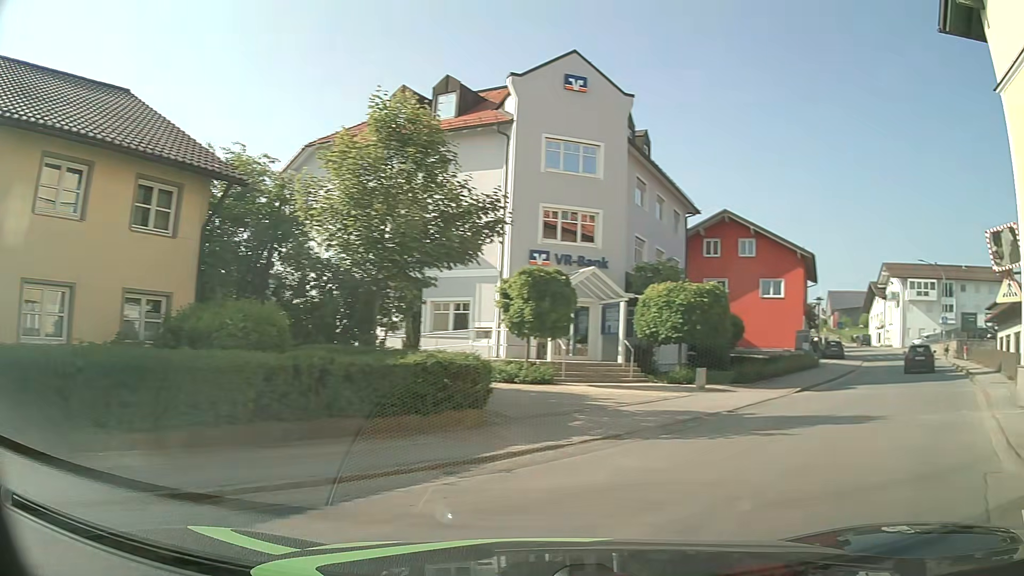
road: tertiary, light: Day
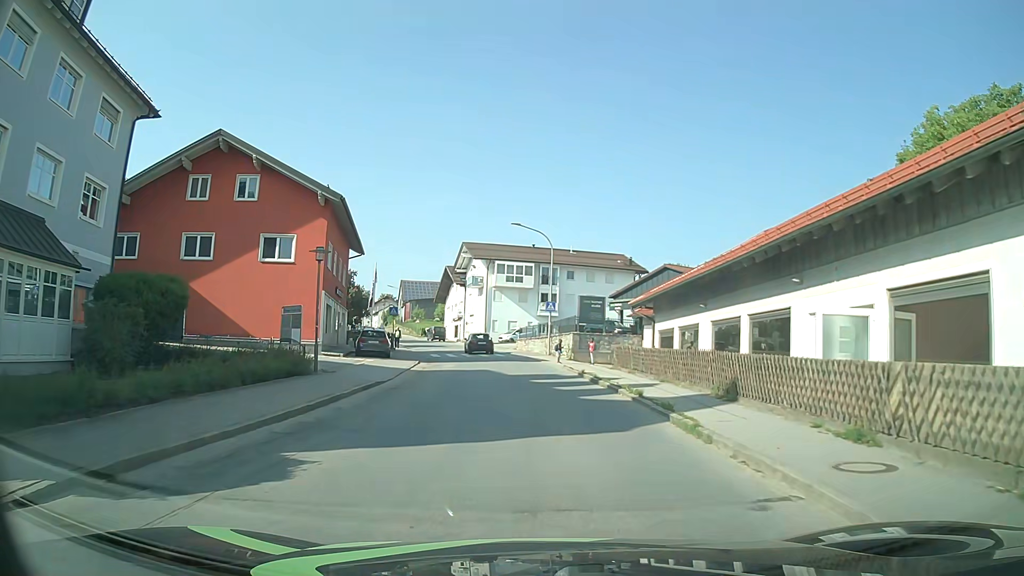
(+8.7, +15.7) m; +38°
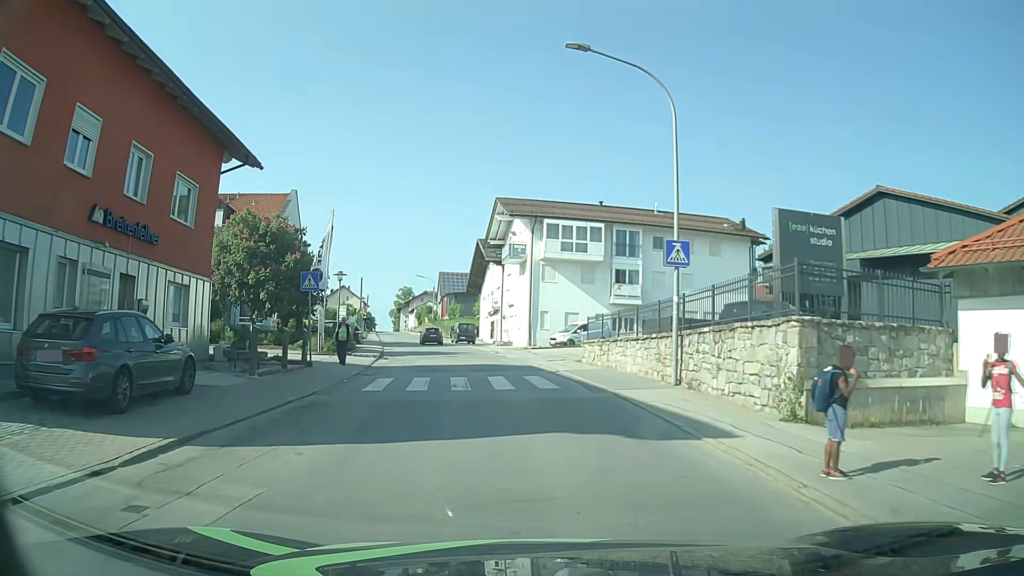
(-1.0, +26.4) m; -5°
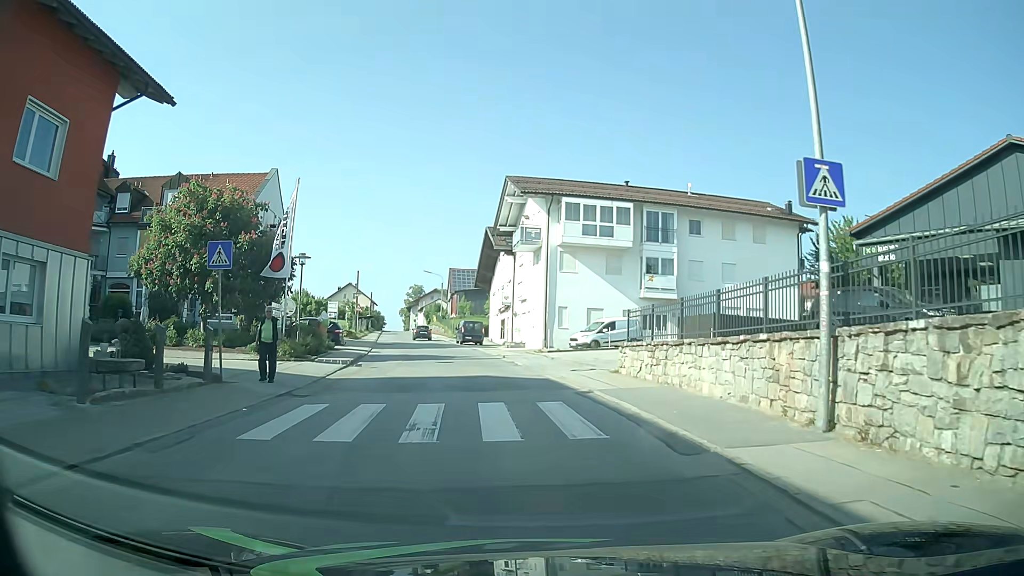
(-0.1, +7.2) m; -1°
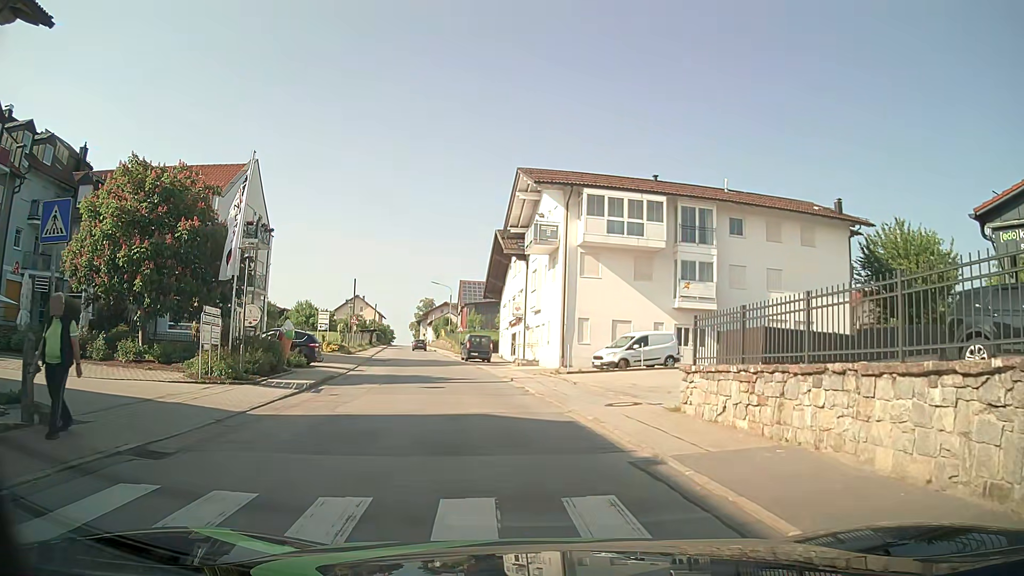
(-0.1, +6.1) m; +1°
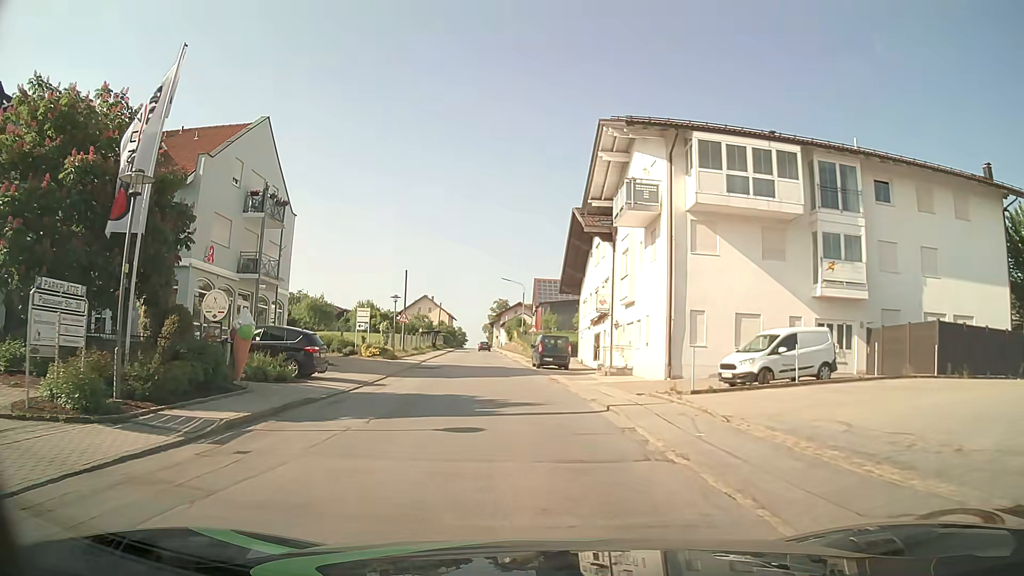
(-0.8, +10.2) m; -8°
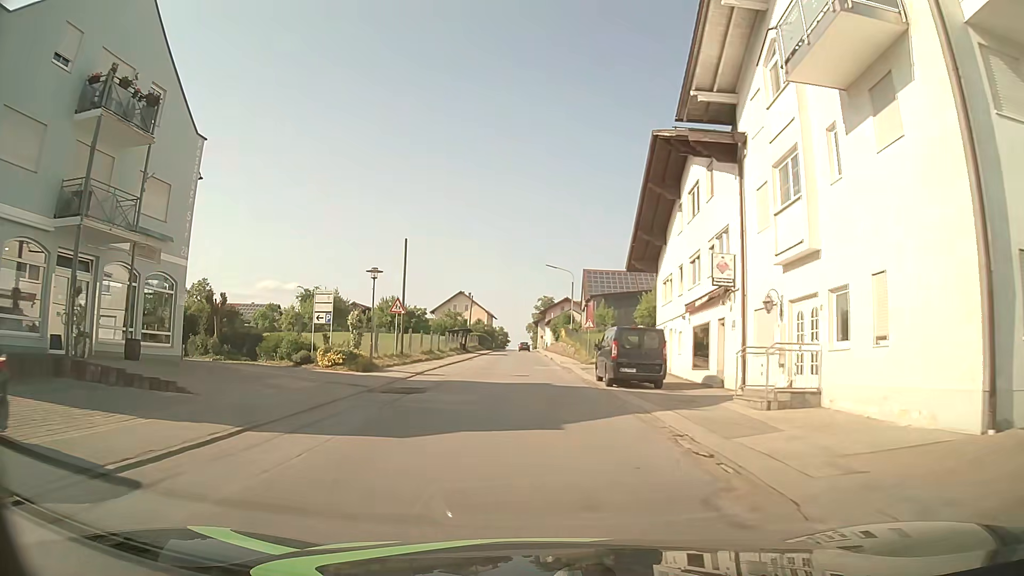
(-0.7, +16.9) m; -4°
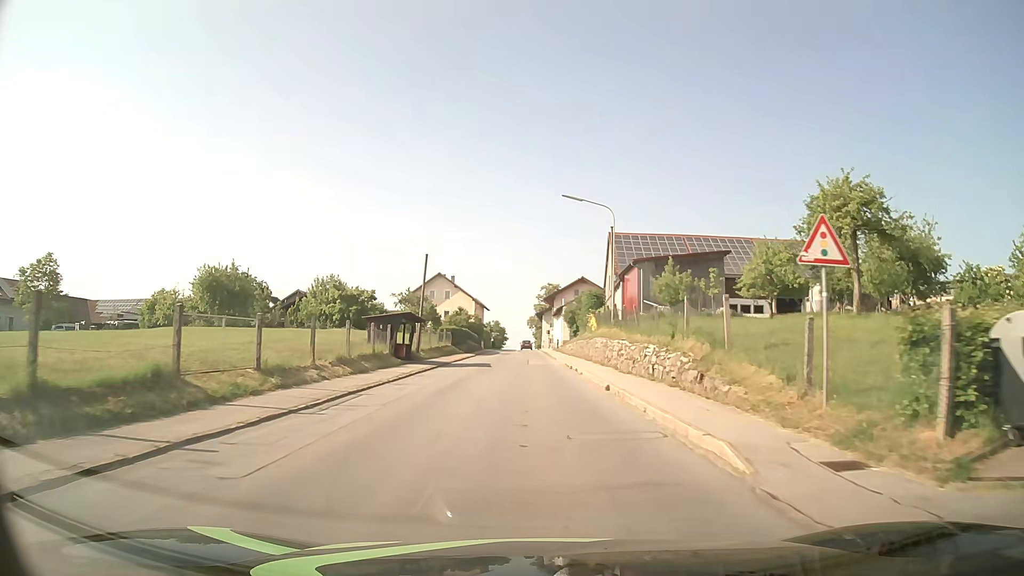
(-0.3, +36.1) m; 0°
(0, +10) (0, +20) (0, +30) (0, +40) (-1, +50) (-1, +60) (-1, +70) (-1, +80) (-1, +90) (-1, +100) m
